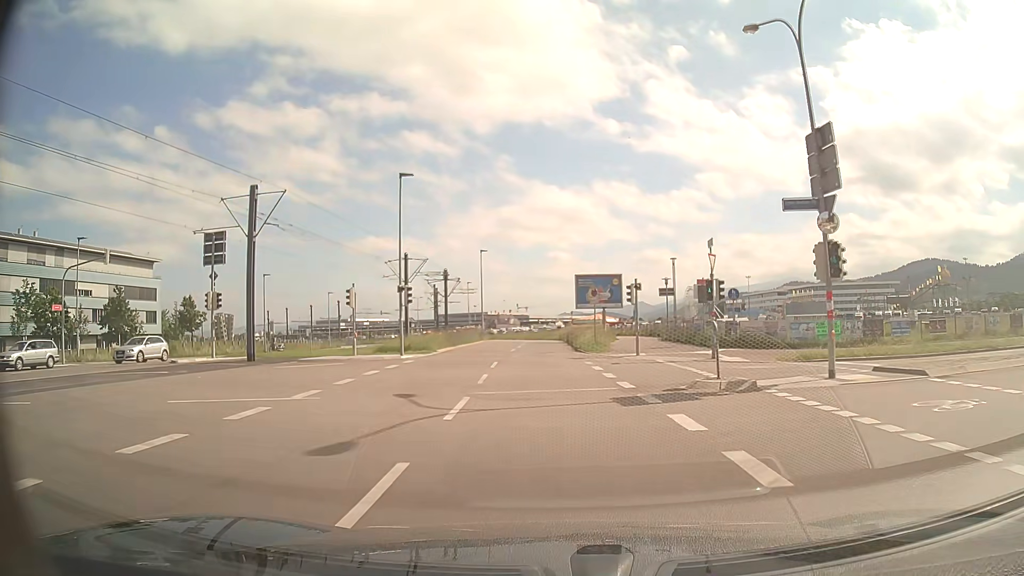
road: secondary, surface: asphalt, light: Day
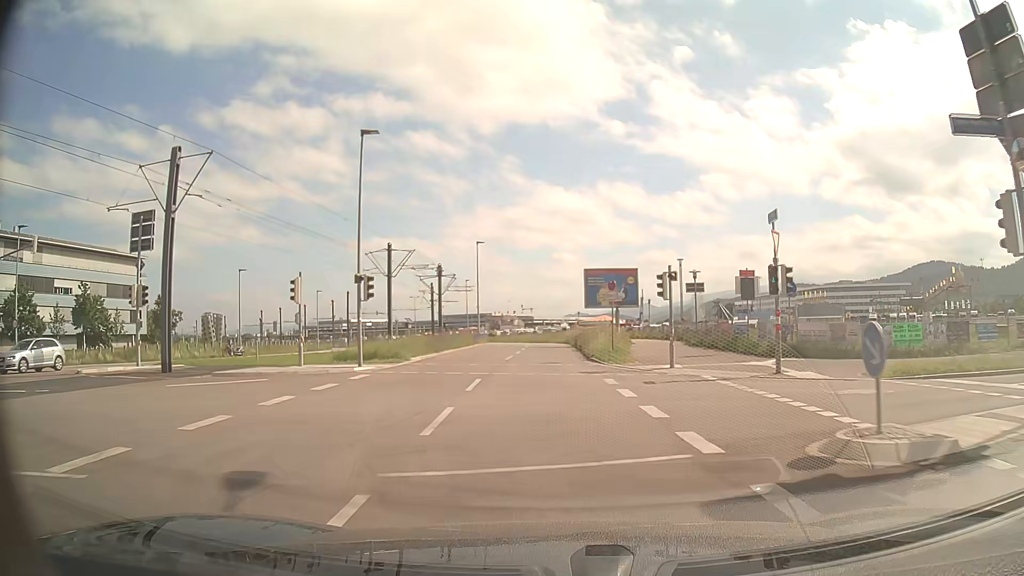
(0.0, +7.2) m; 0°
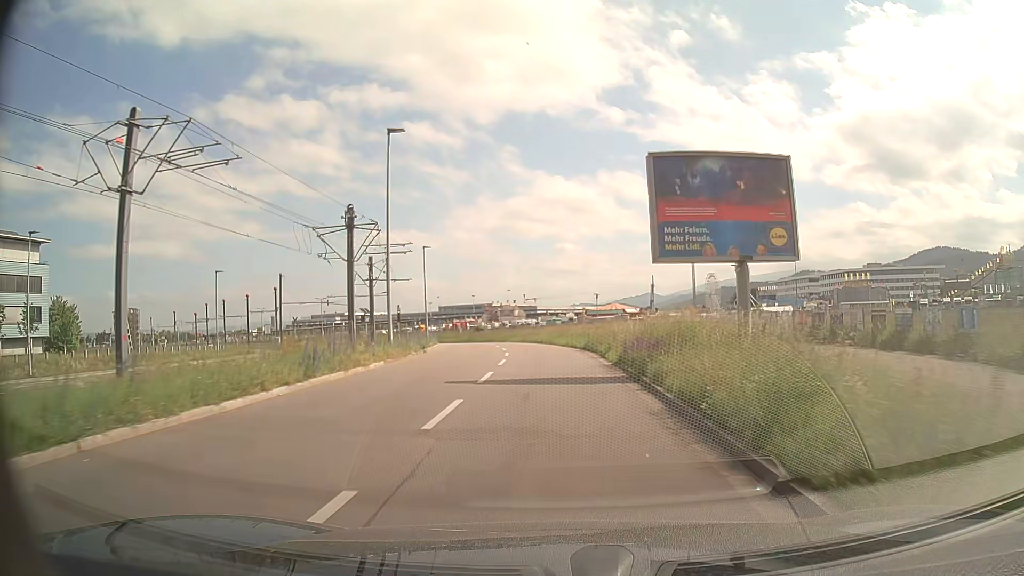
(-0.2, +31.0) m; 0°
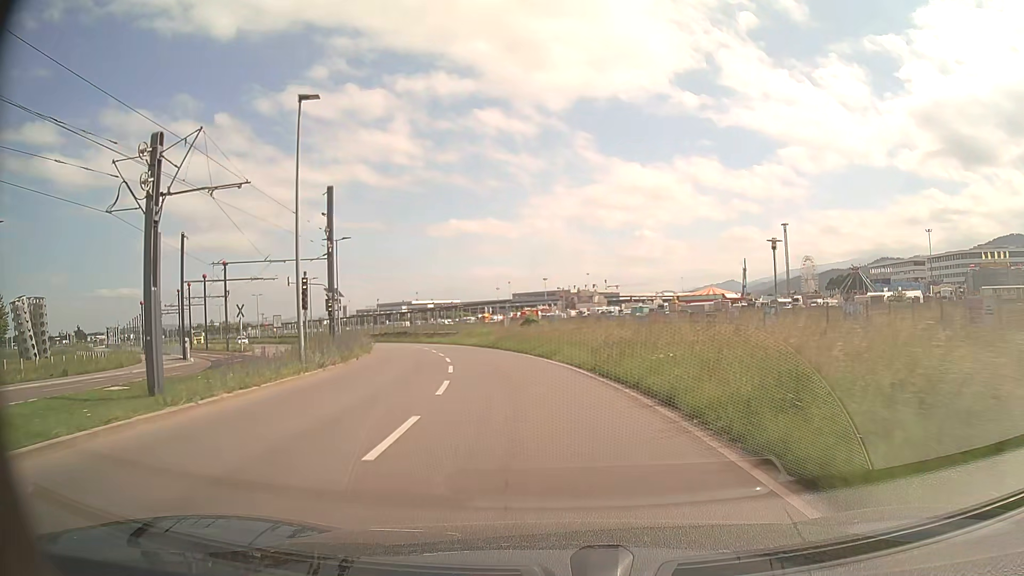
(-1.2, +38.0) m; -7°
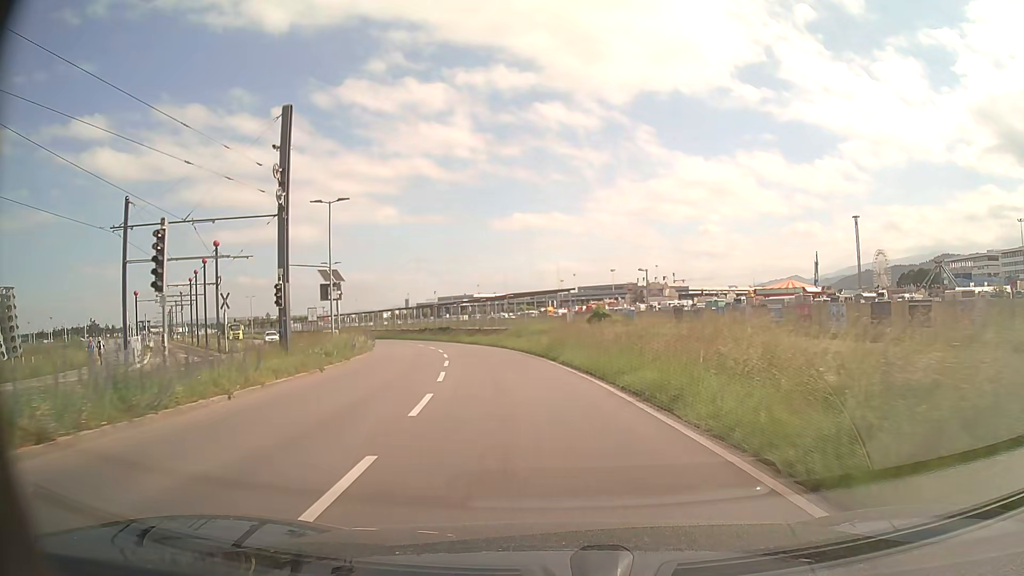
(-0.7, +15.0) m; -5°
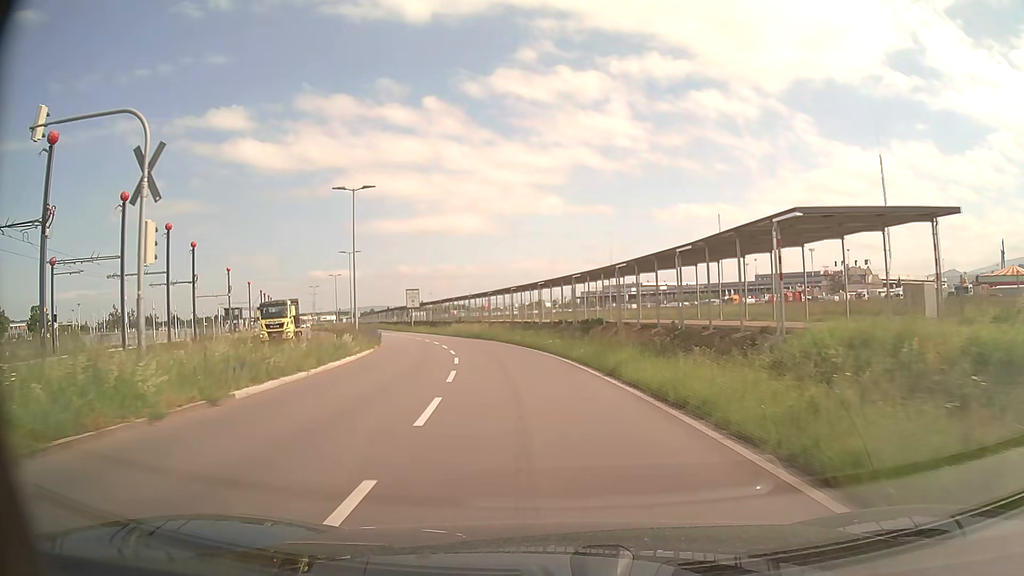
(-4.7, +37.3) m; -14°
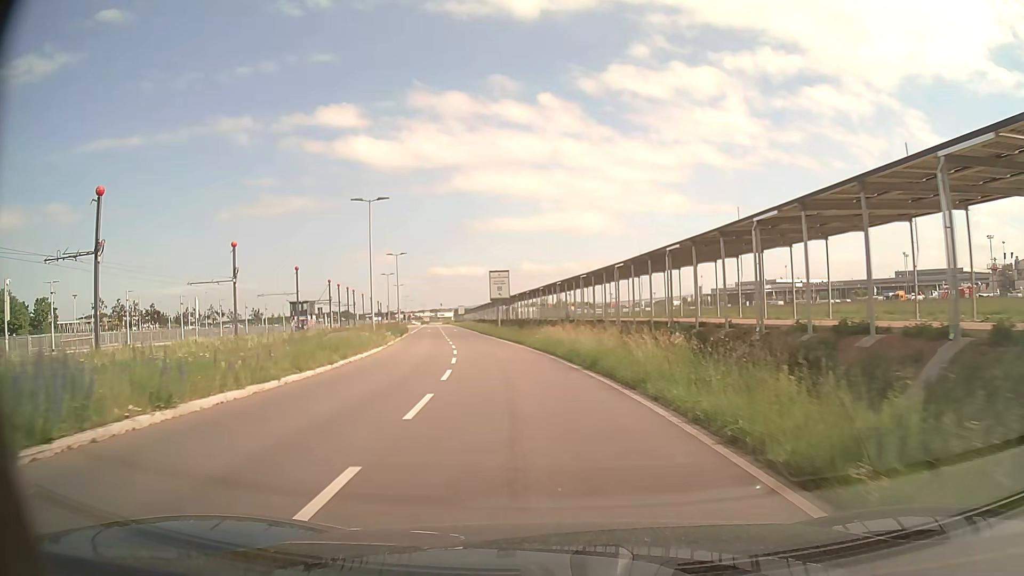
(-2.8, +29.7) m; -11°
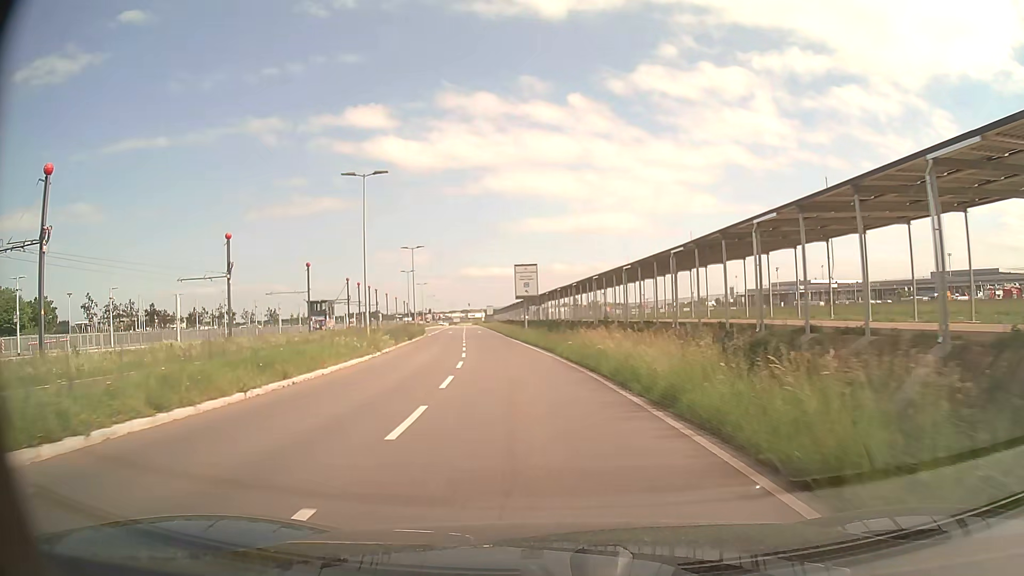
(-0.2, +7.4) m; -2°
